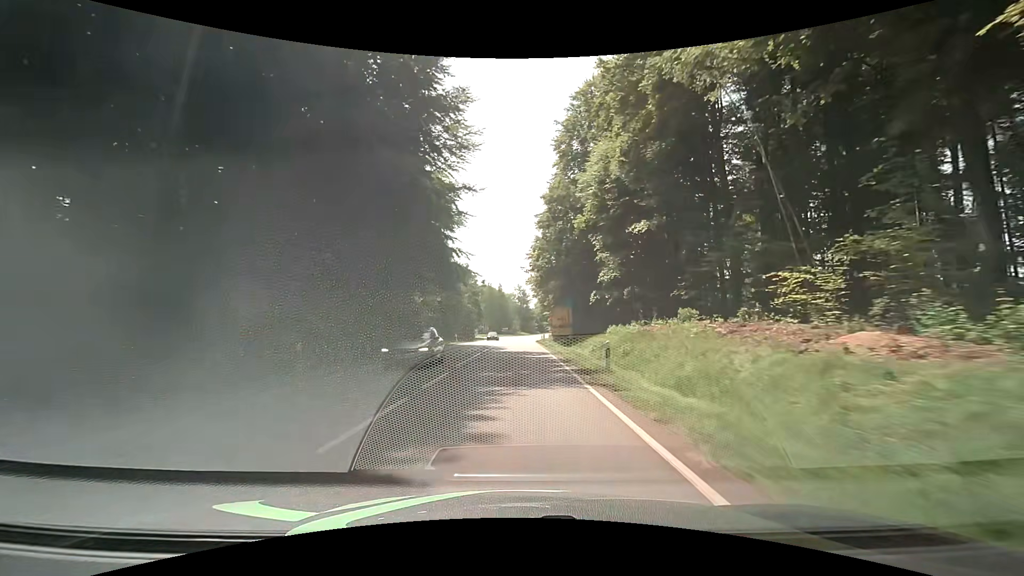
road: secondary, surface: asphalt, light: Day
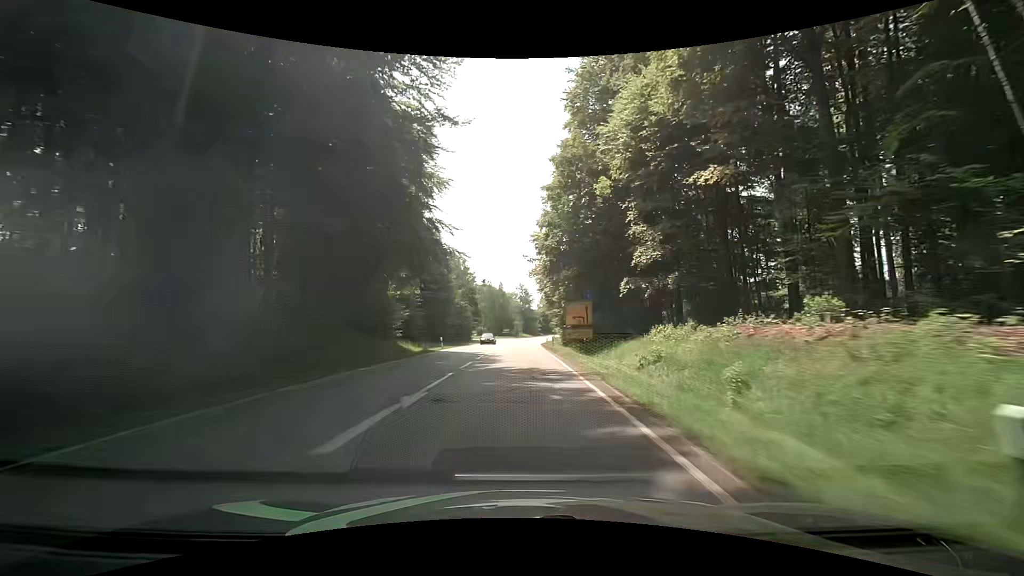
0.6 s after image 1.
(-0.1, +12.0) m; 0°
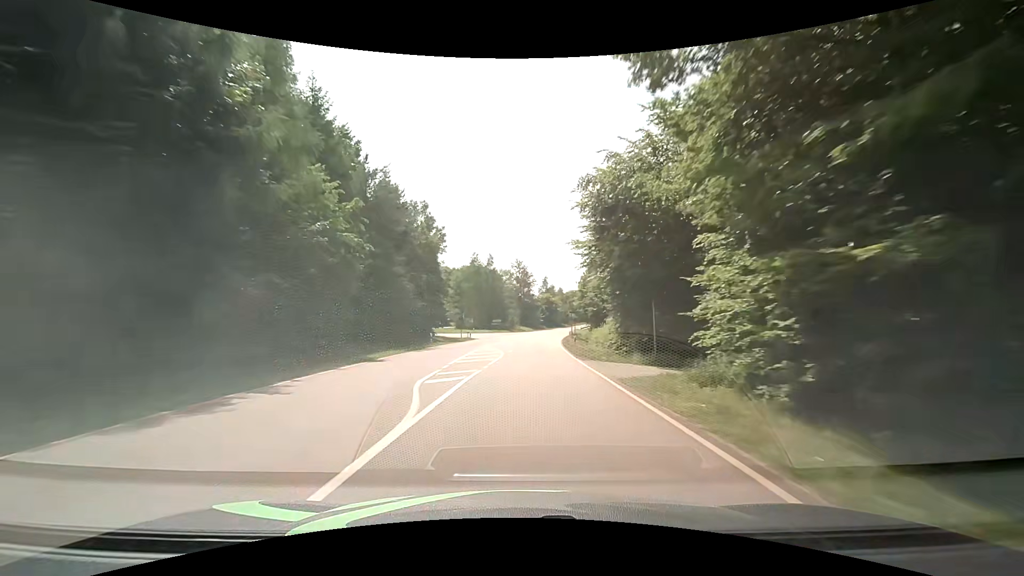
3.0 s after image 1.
(-0.4, +48.3) m; 0°
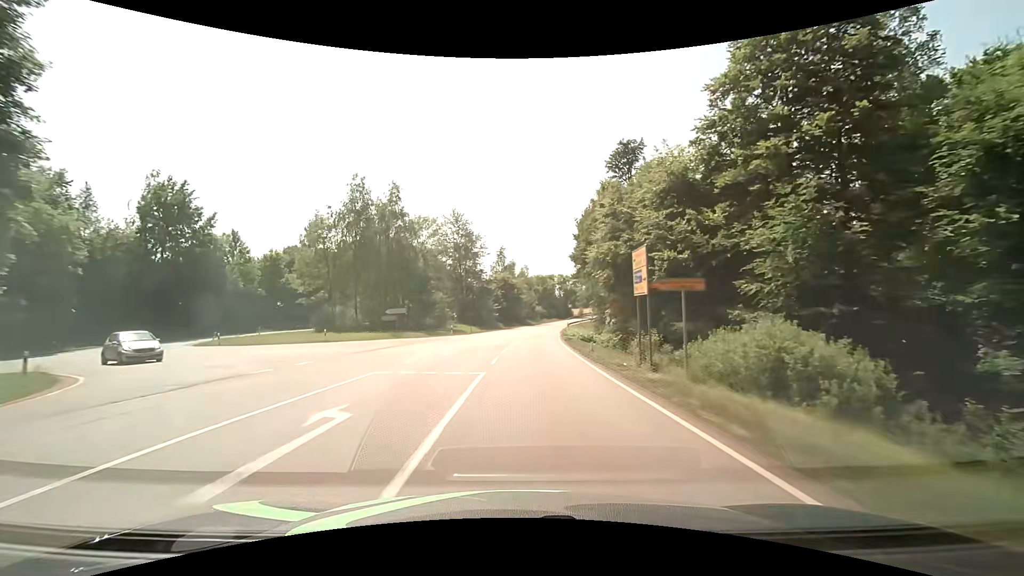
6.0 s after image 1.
(+2.2, +61.1) m; +5°
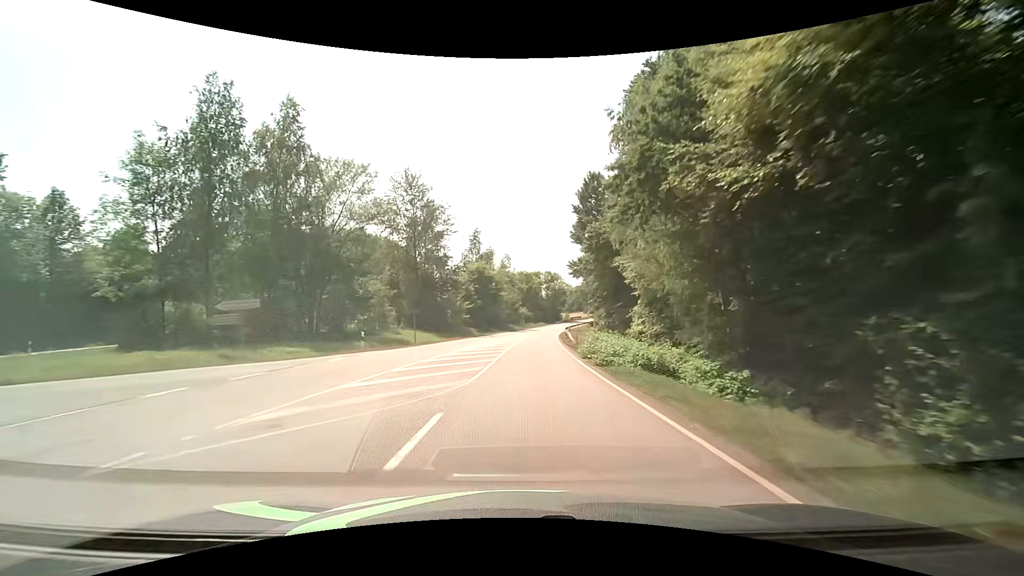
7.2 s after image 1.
(+0.4, +24.6) m; +2°
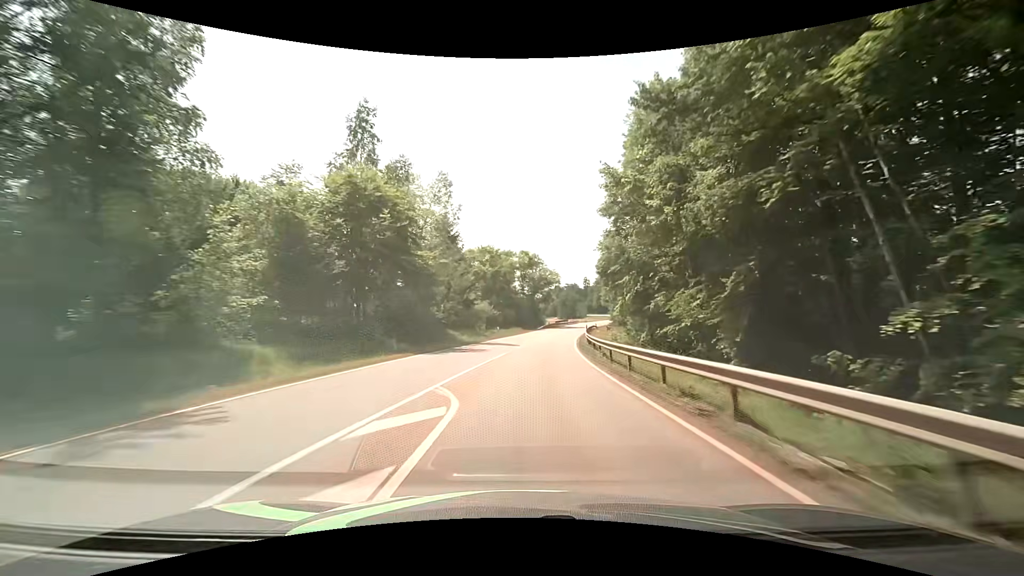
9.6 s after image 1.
(+1.4, +49.2) m; +4°
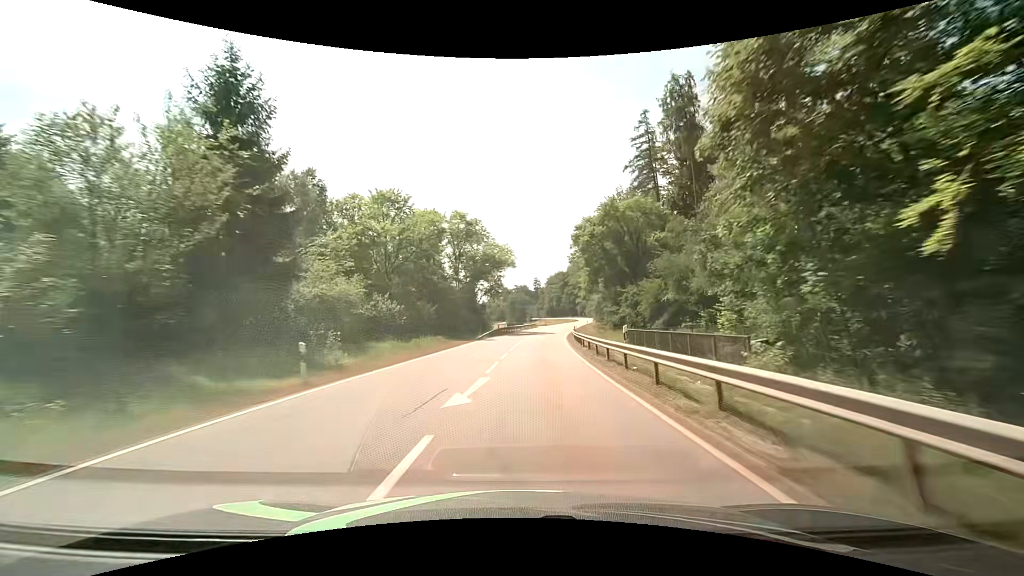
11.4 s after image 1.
(+1.8, +36.2) m; +5°
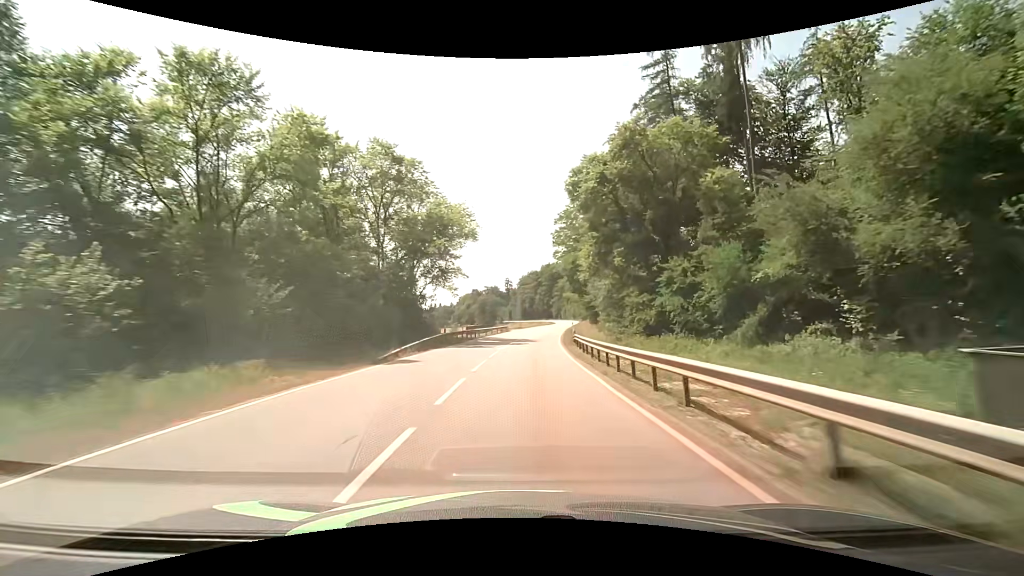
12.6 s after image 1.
(+0.8, +23.5) m; +4°
(0, +10) (0, +20) (+1, +30) (+2, +40) (+3, +50) (+4, +60) (+5, +70) (+6, +80) (+7, +90) (+9, +100) m
